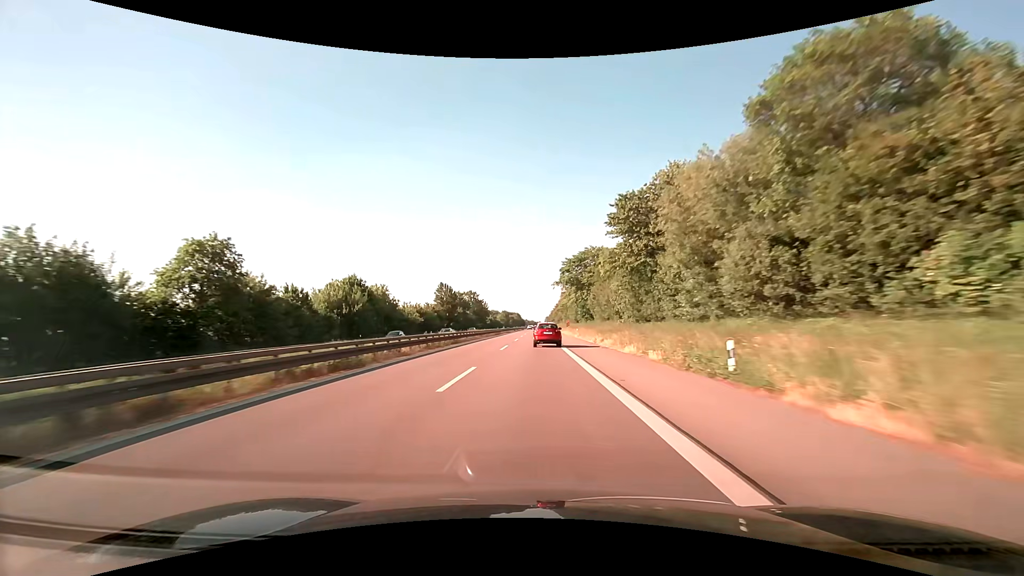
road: trunk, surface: asphalt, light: Day
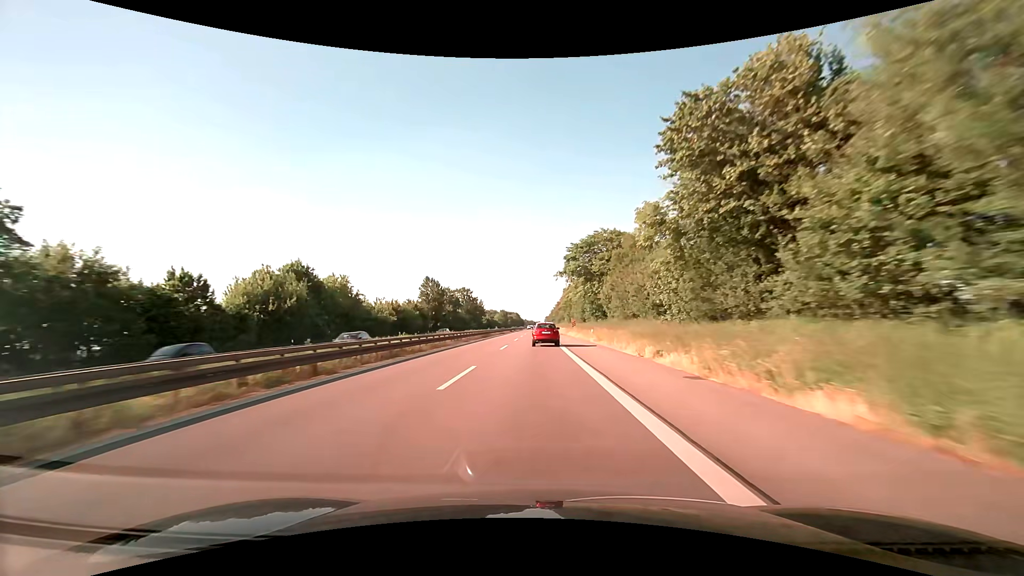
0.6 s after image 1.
(0.0, +17.7) m; 0°
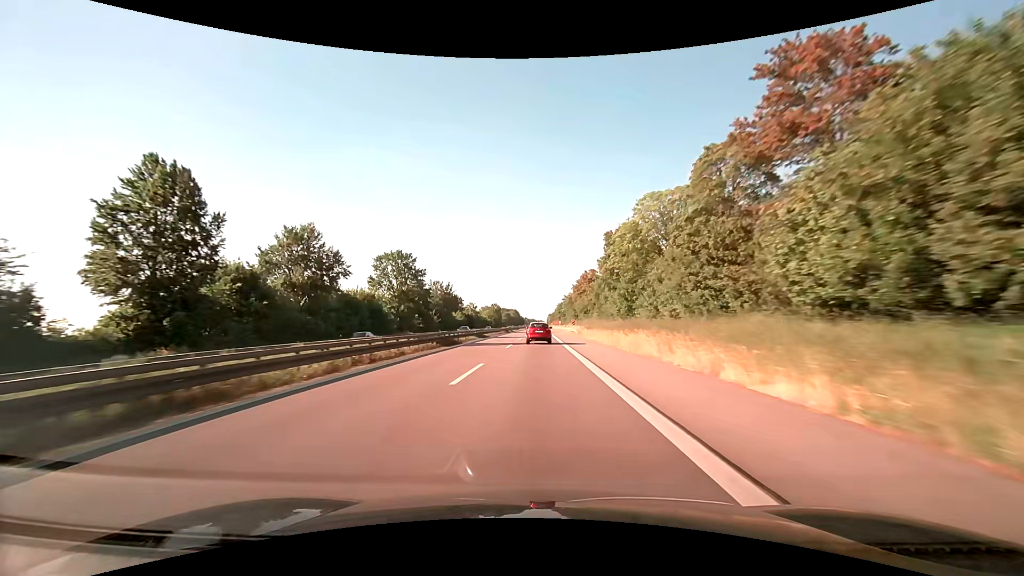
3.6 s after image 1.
(-0.3, +89.6) m; 0°
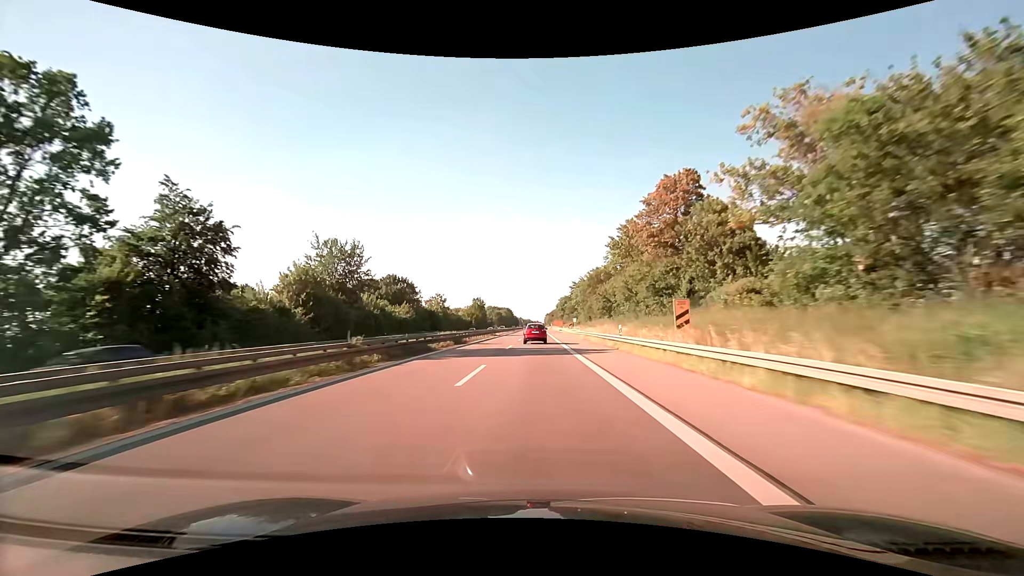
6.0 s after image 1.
(+0.4, +72.1) m; +1°
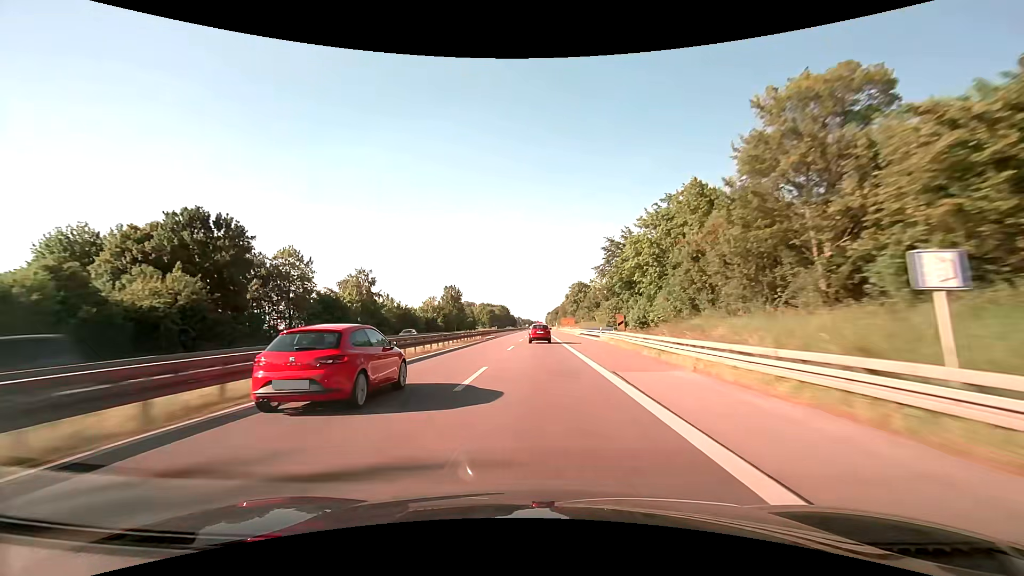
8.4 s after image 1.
(-0.1, +73.1) m; 0°
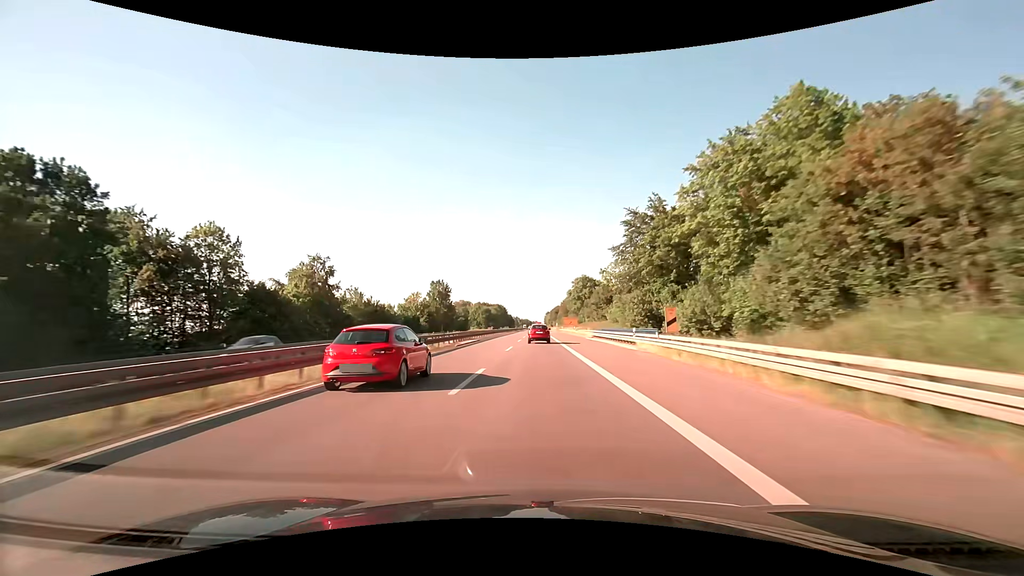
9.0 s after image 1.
(0.0, +18.6) m; 0°
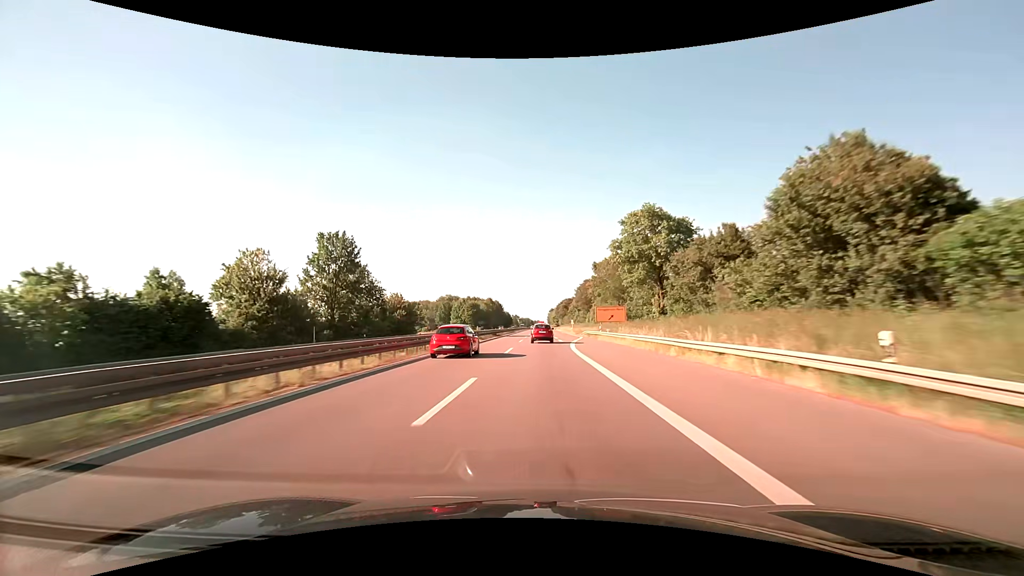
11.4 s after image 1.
(-0.2, +75.4) m; 0°
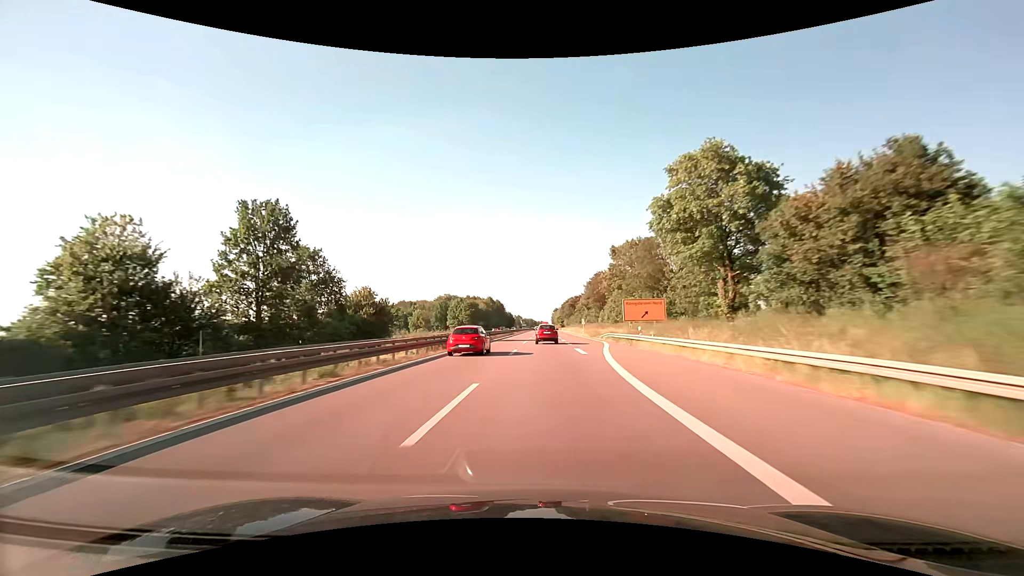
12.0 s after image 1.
(-0.1, +19.2) m; 0°
(0, +10) (0, +20) (0, +30) (0, +40) (0, +50) (-1, +60) (-1, +70) (-1, +80) (-1, +90) (-1, +100) m
